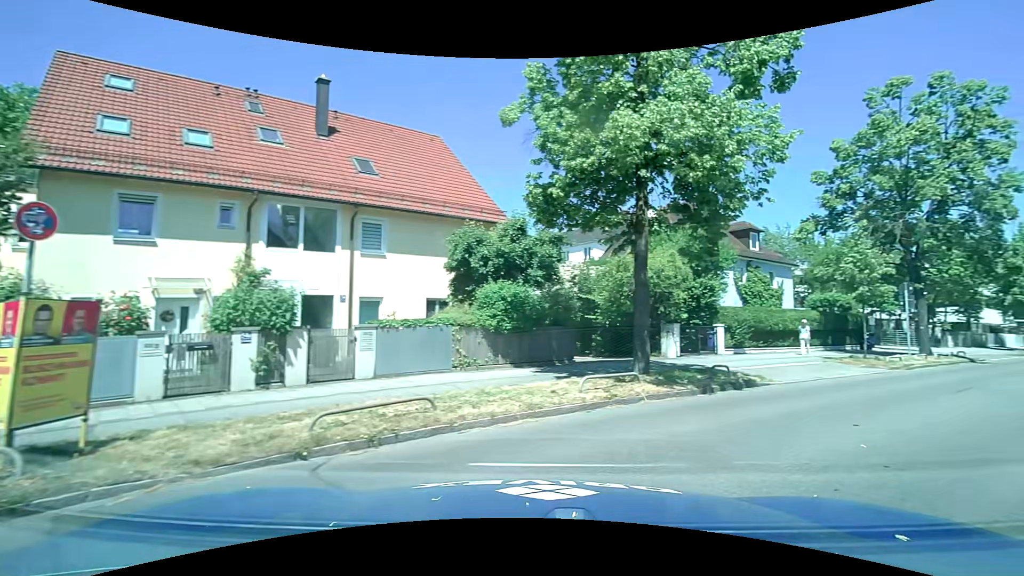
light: Day
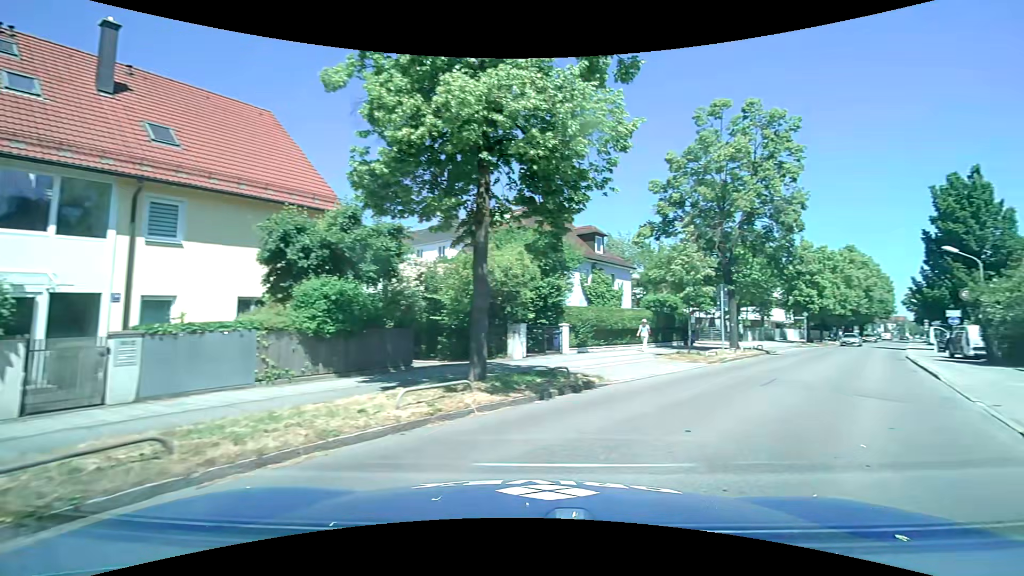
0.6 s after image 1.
(+0.3, +1.7) m; +17°
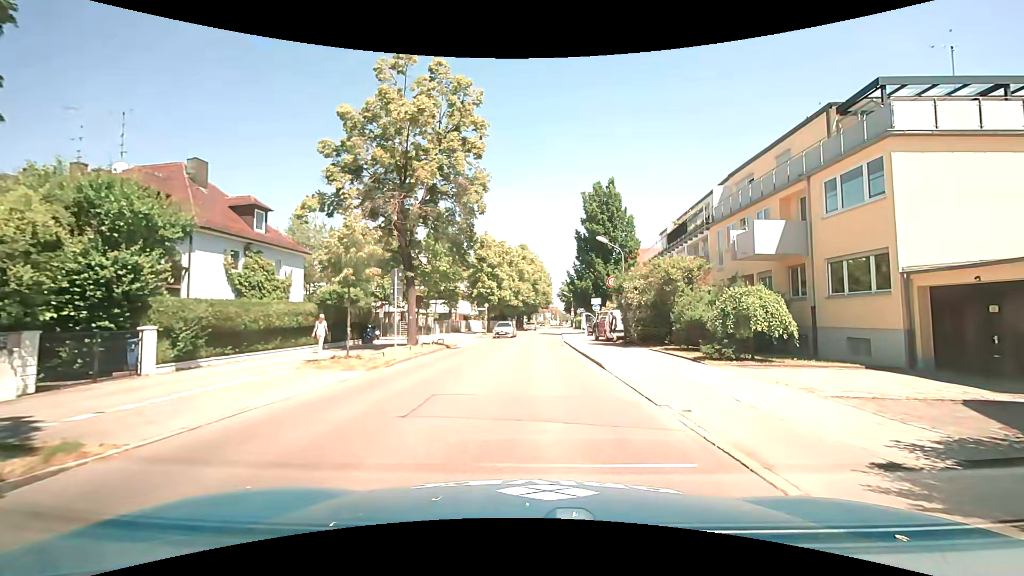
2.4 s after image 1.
(+2.4, +6.0) m; +35°
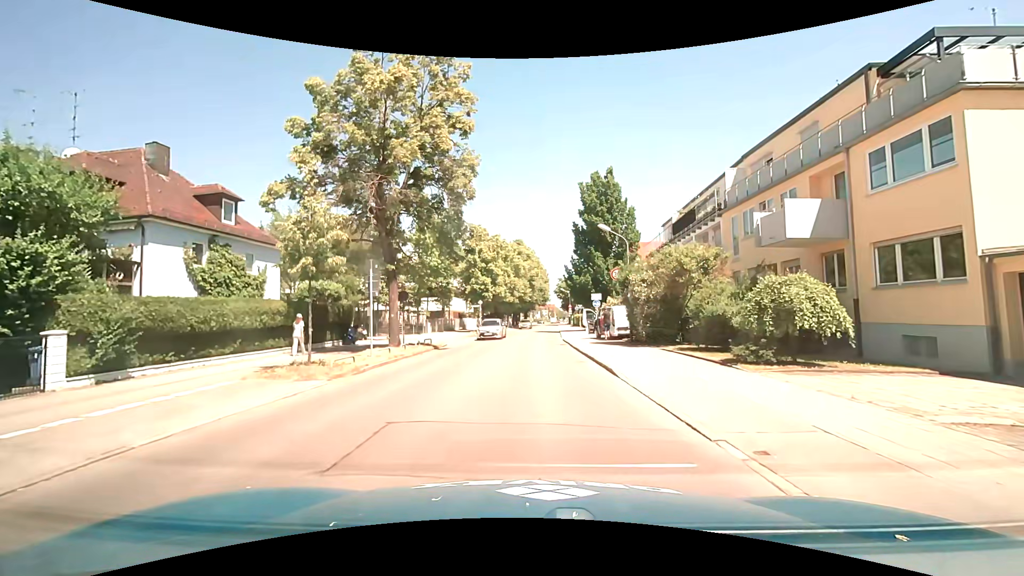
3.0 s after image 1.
(+0.1, +2.7) m; +1°
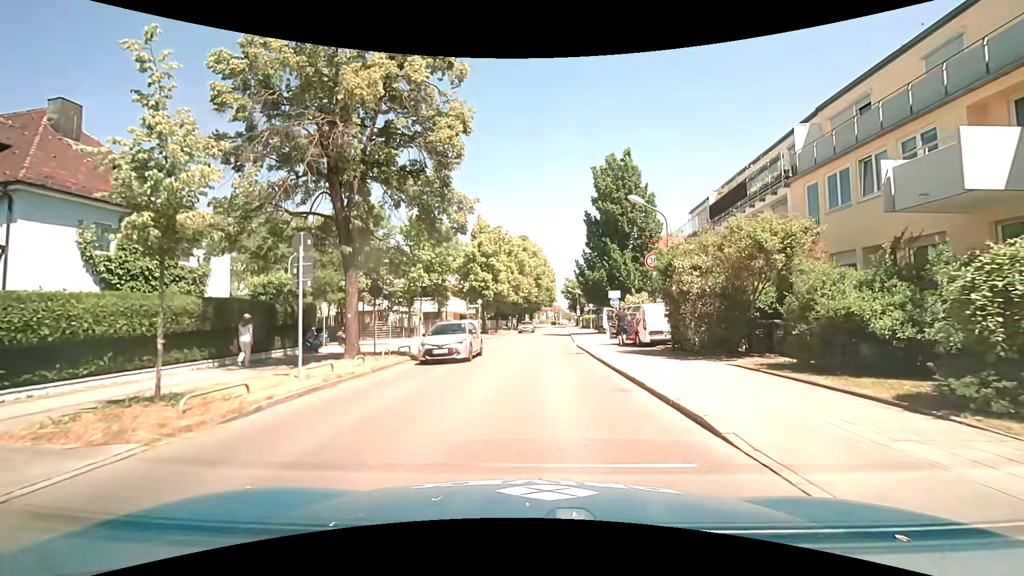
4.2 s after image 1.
(-0.1, +6.3) m; -1°
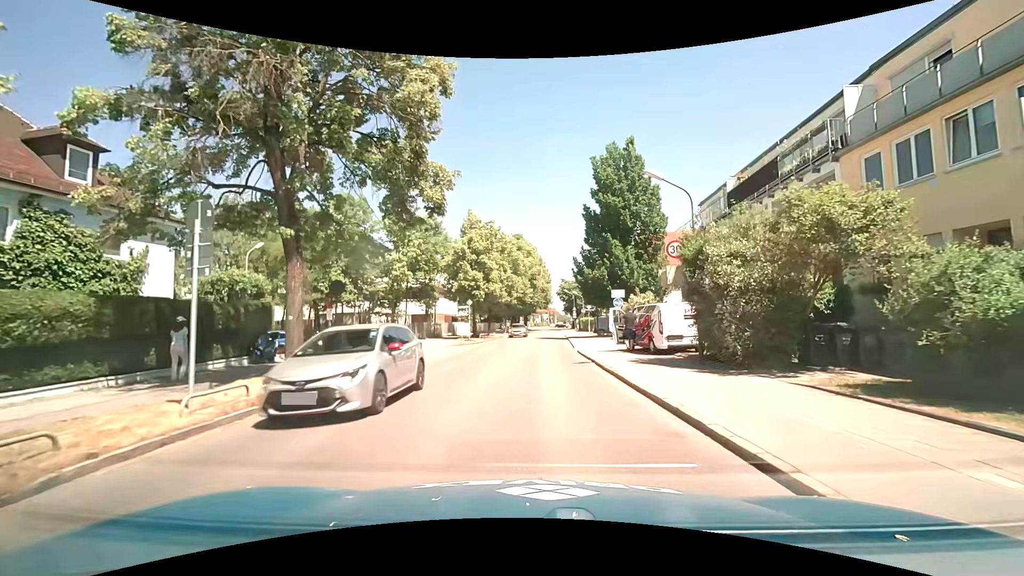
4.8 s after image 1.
(0.0, +3.8) m; +1°
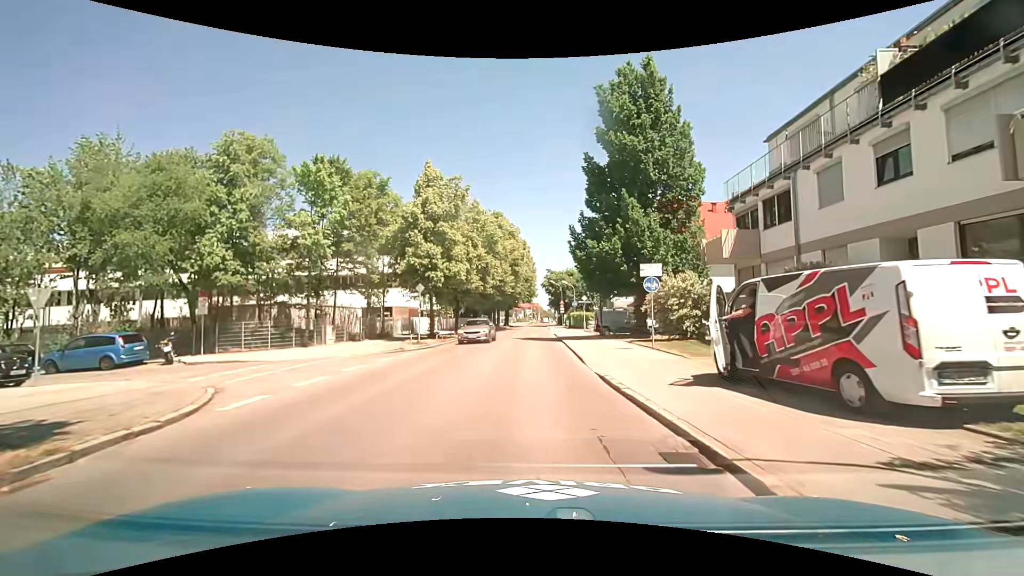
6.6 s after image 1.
(+0.1, +13.0) m; +1°
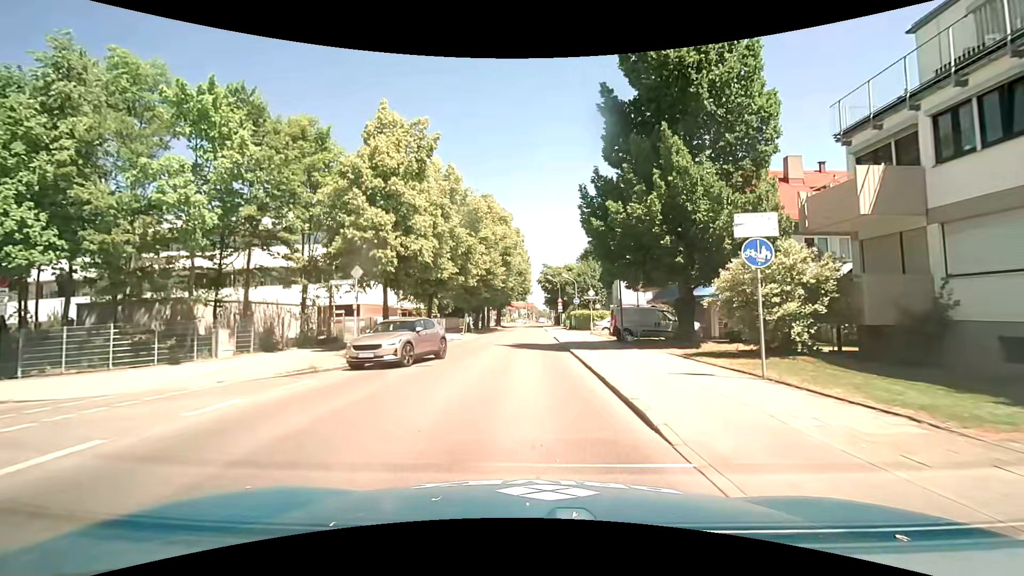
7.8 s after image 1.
(+0.1, +9.6) m; +1°
(0, +10) (0, +20) (0, +30) (0, +40) (0, +50) (0, +60) (0, +70) (0, +80) (0, +90) (0, +100) m
